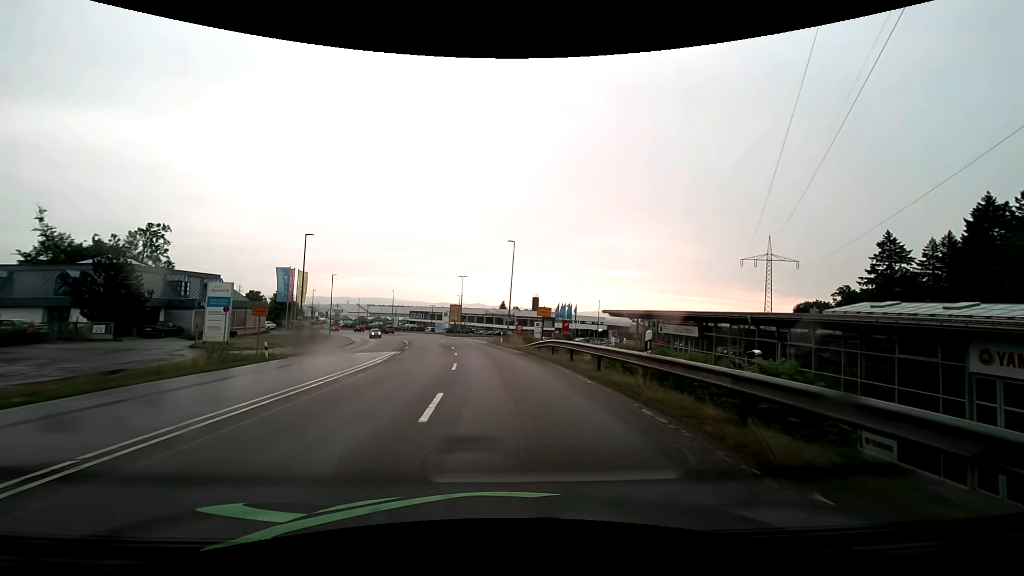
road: secondary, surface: asphalt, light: Day
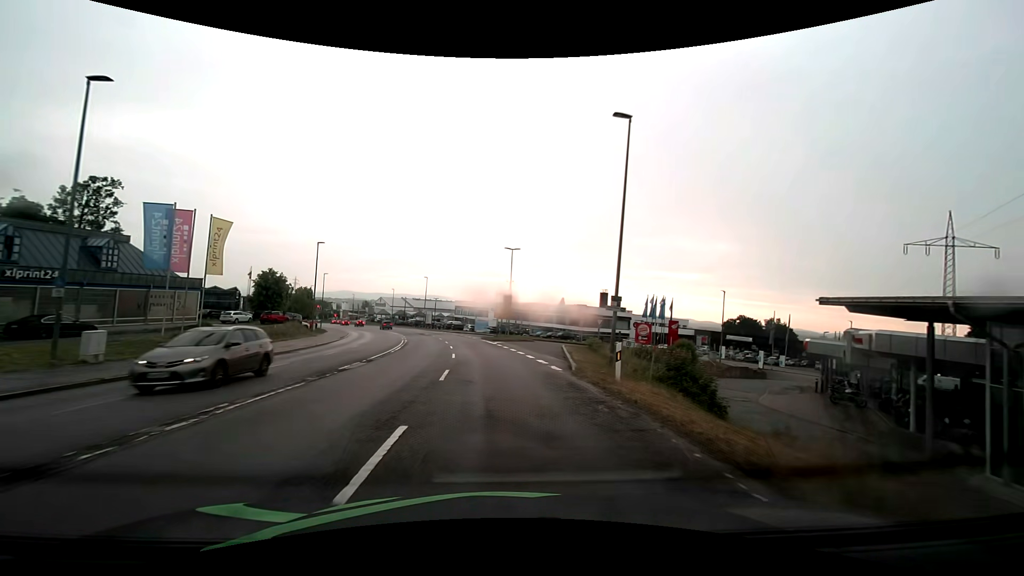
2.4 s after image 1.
(-1.7, +30.4) m; -6°
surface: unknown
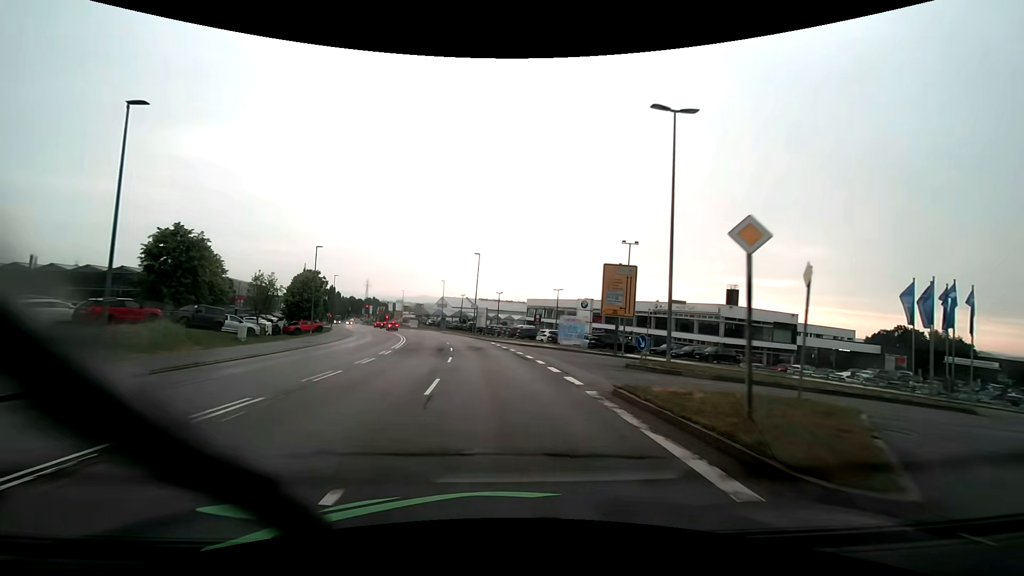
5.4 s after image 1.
(-2.9, +38.1) m; -9°
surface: asphalt
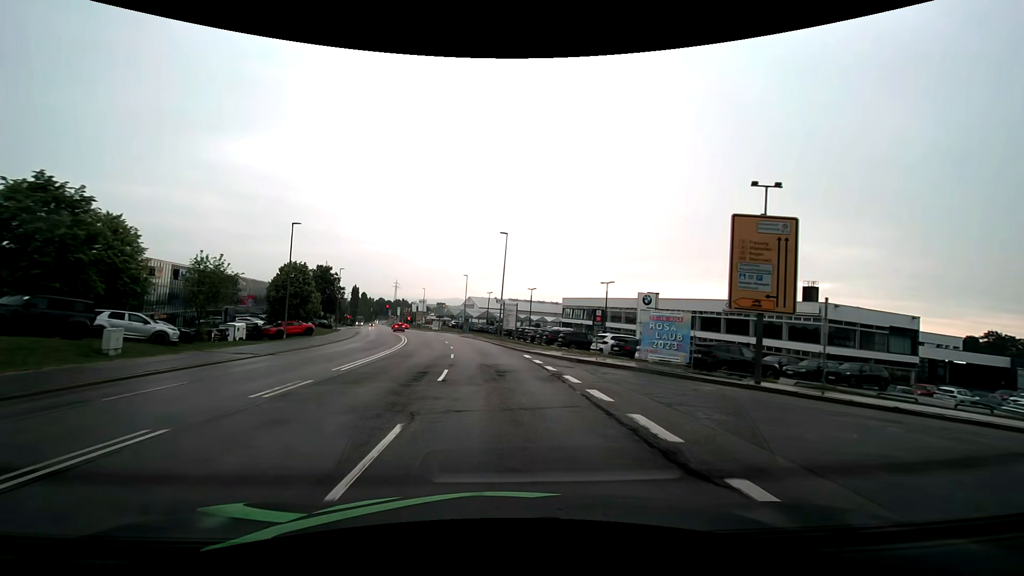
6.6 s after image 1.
(-0.5, +15.3) m; -4°
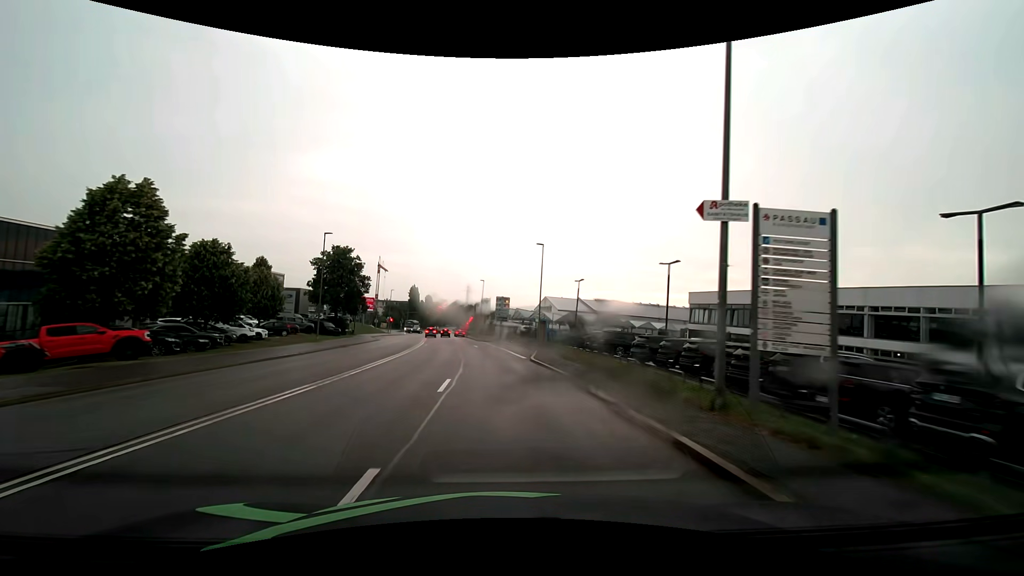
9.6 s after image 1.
(-2.9, +37.8) m; -8°
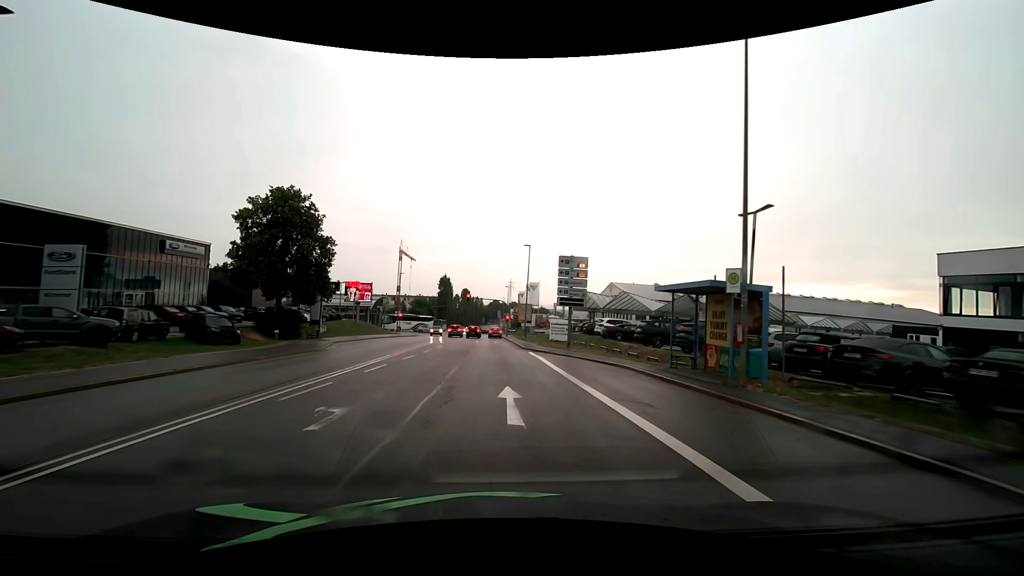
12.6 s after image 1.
(-1.9, +35.3) m; -5°
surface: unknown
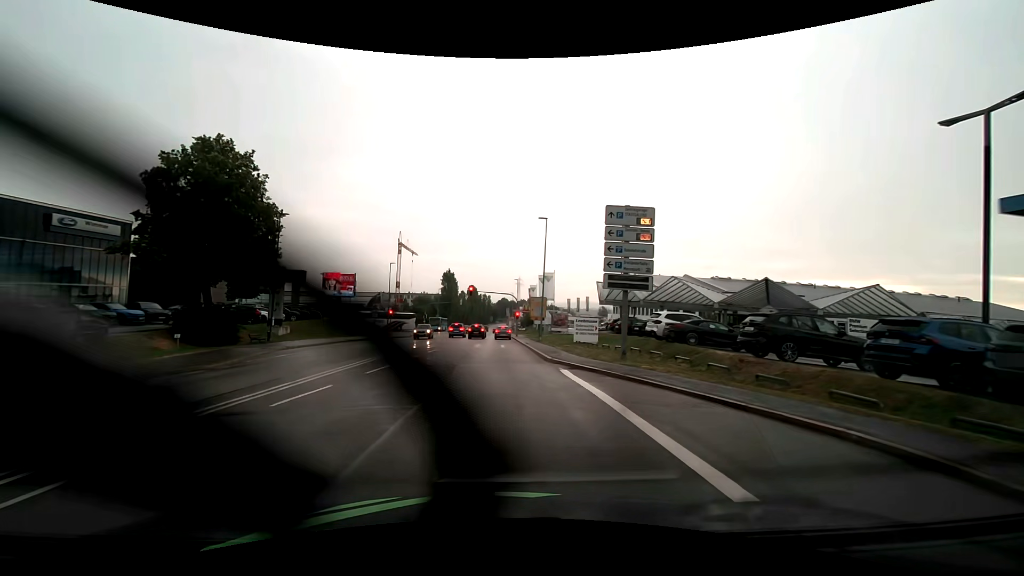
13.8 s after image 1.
(-0.1, +12.7) m; -1°
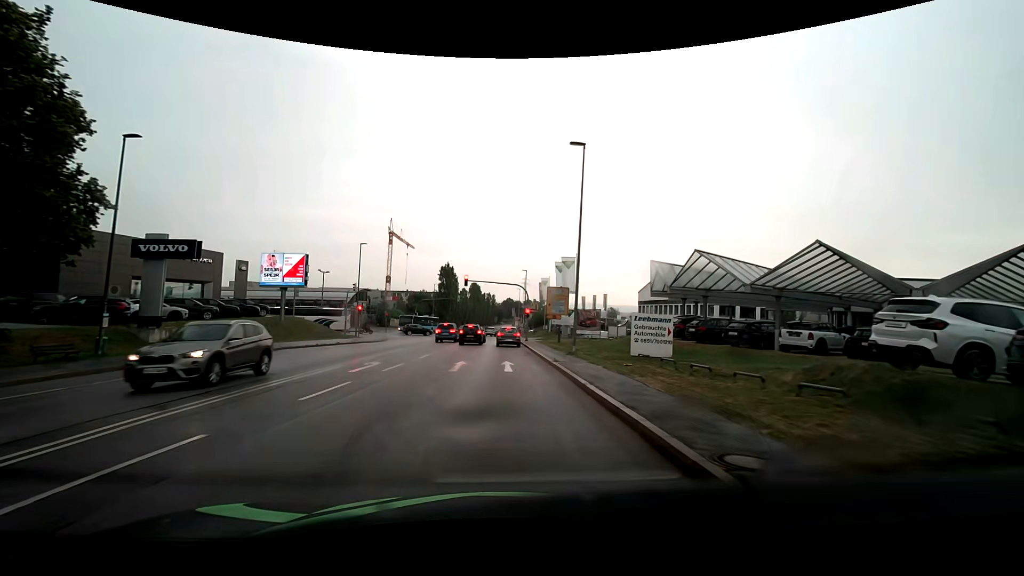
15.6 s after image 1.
(-0.1, +17.1) m; -1°
(0, +10) (0, +20) (0, +30) (+1, +40) (0, +50) (+1, +60) (+1, +70) (+1, +80) (+1, +90) (0, +100) m
